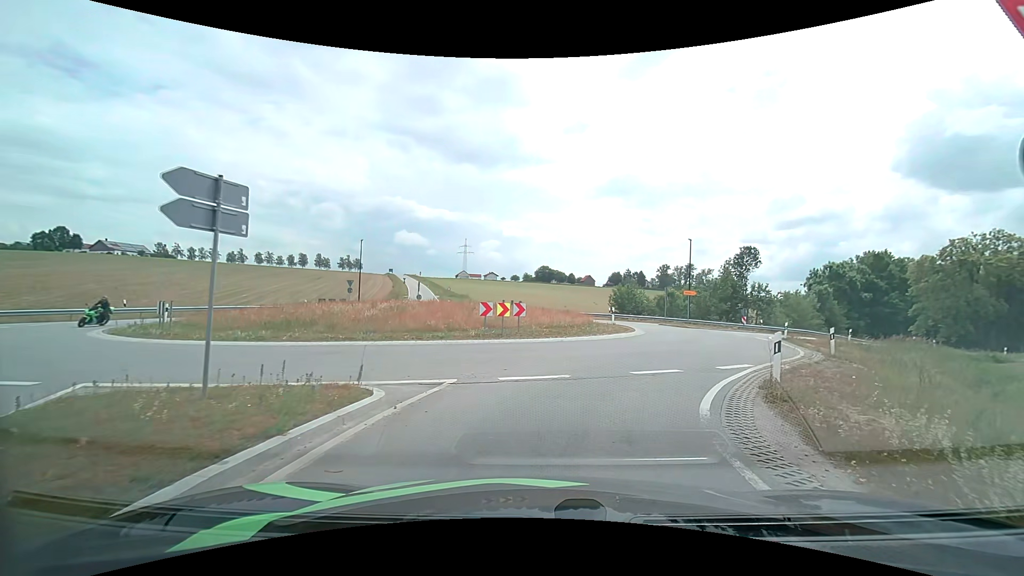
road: tertiary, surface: asphalt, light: Day
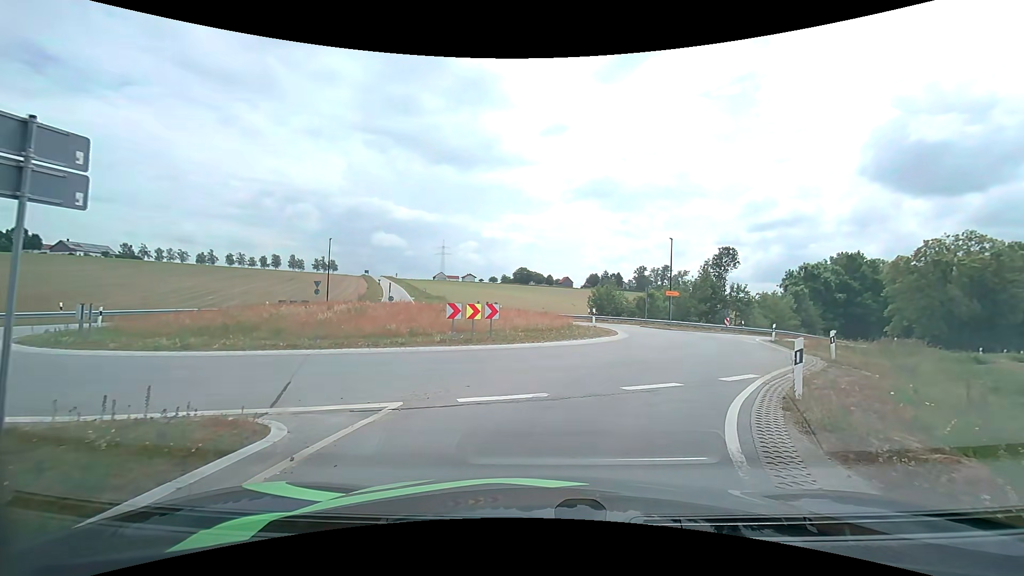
(0.0, +2.0) m; +3°
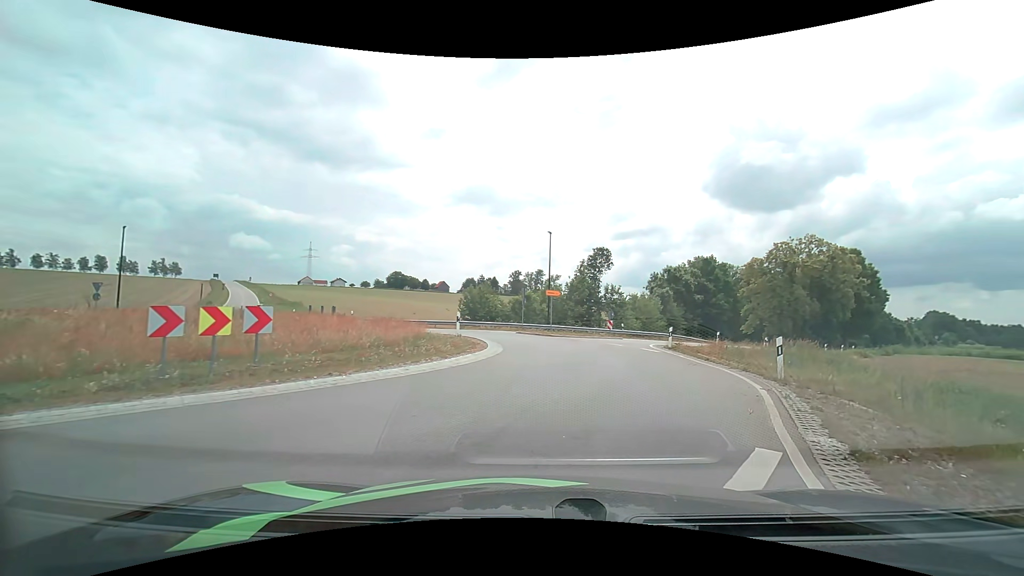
(+0.7, +7.3) m; +13°
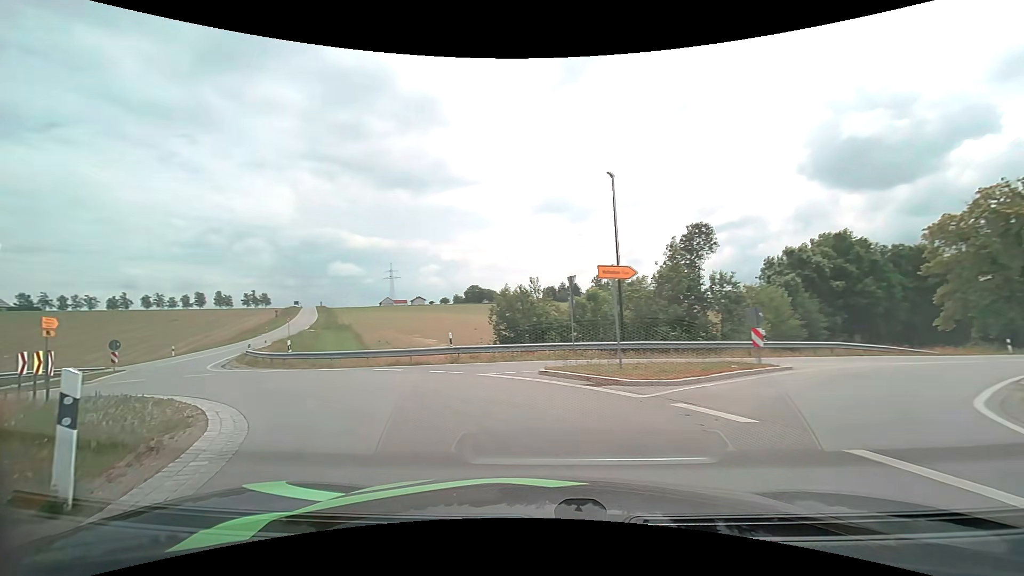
(+1.6, +18.2) m; -8°
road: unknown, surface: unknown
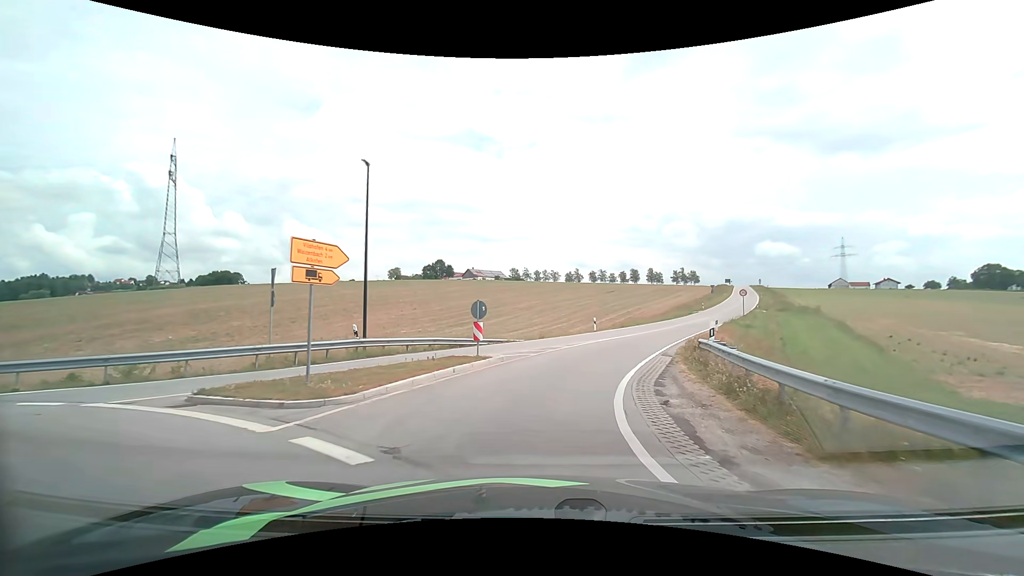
(-10.7, +18.3) m; -48°
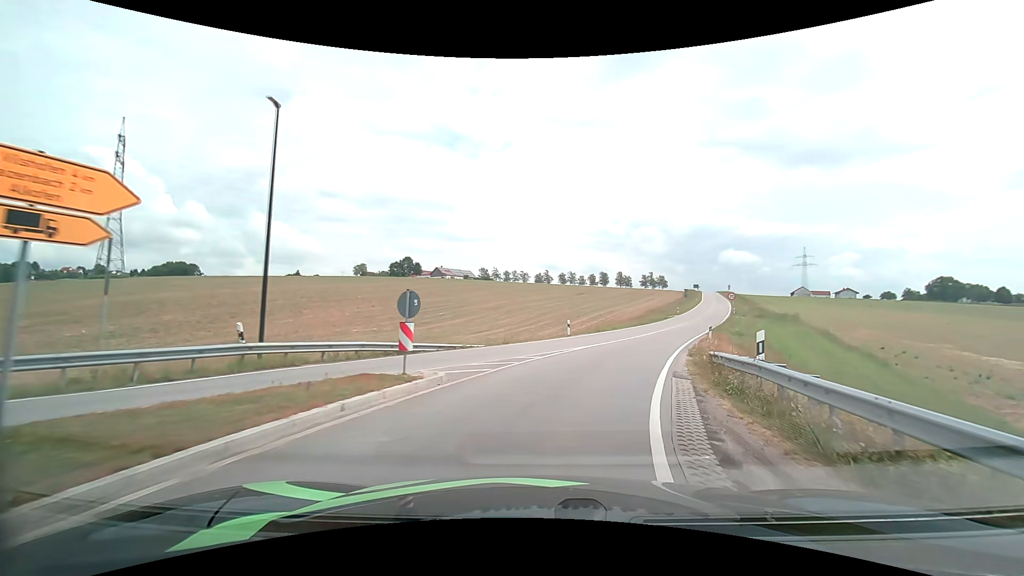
(+0.1, +5.5) m; +4°
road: tertiary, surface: asphalt
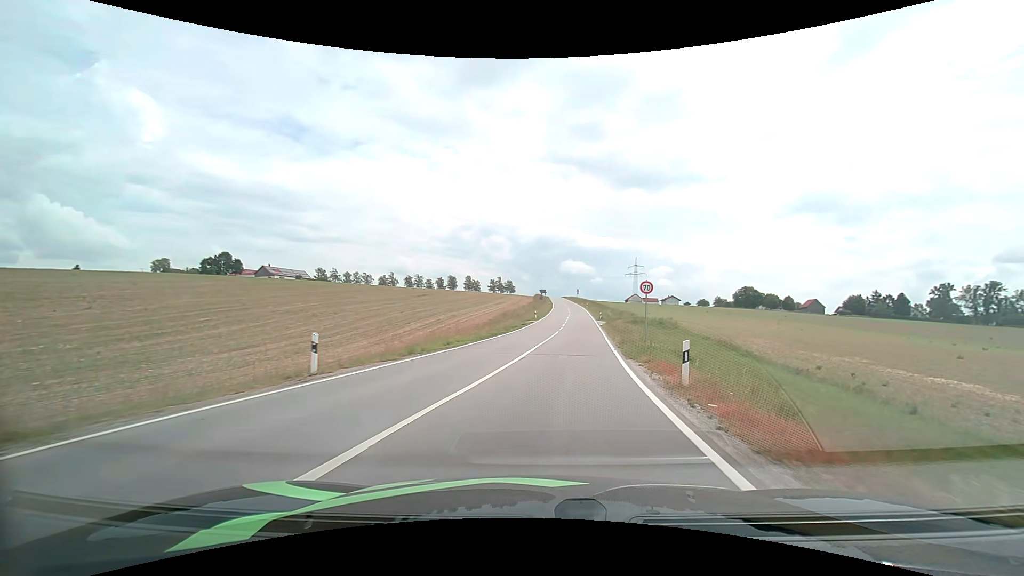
(+3.1, +19.8) m; +17°
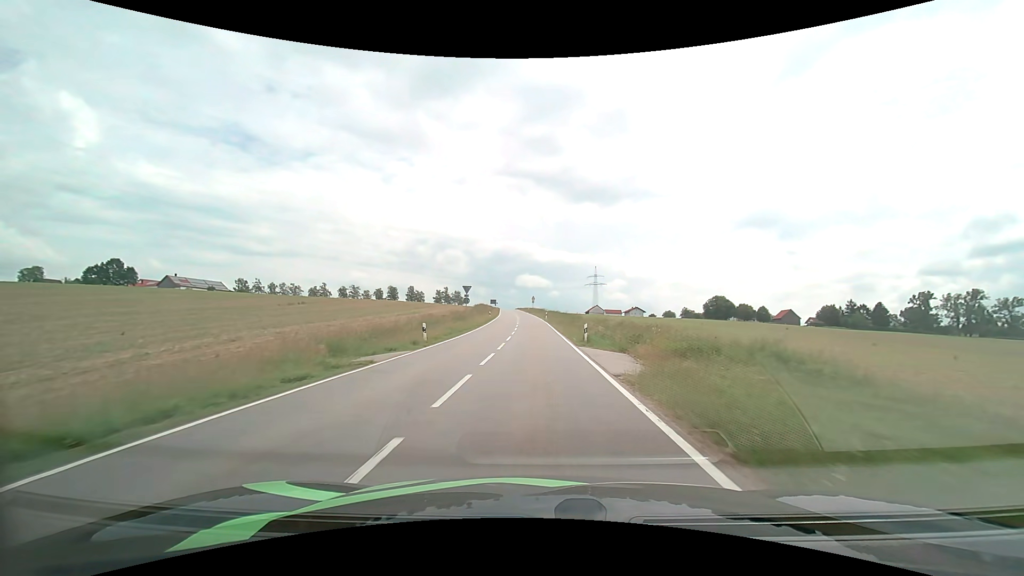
(+3.5, +37.0) m; +6°
(0, +10) (0, +20) (0, +30) (0, +40) (0, +50) (-1, +60) (-1, +70) (-2, +80) (-2, +90) (-3, +100) m
